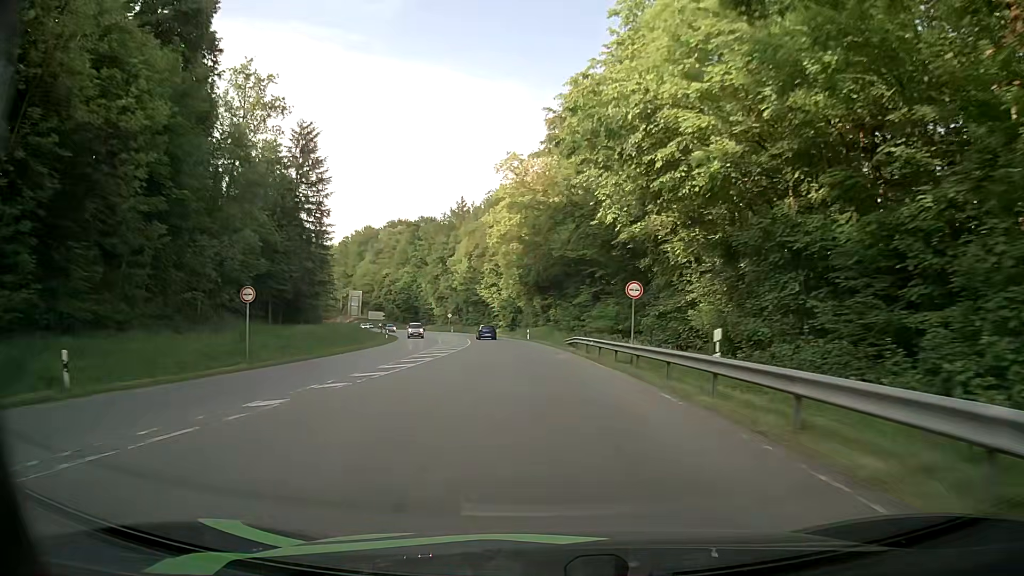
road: secondary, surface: asphalt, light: Day
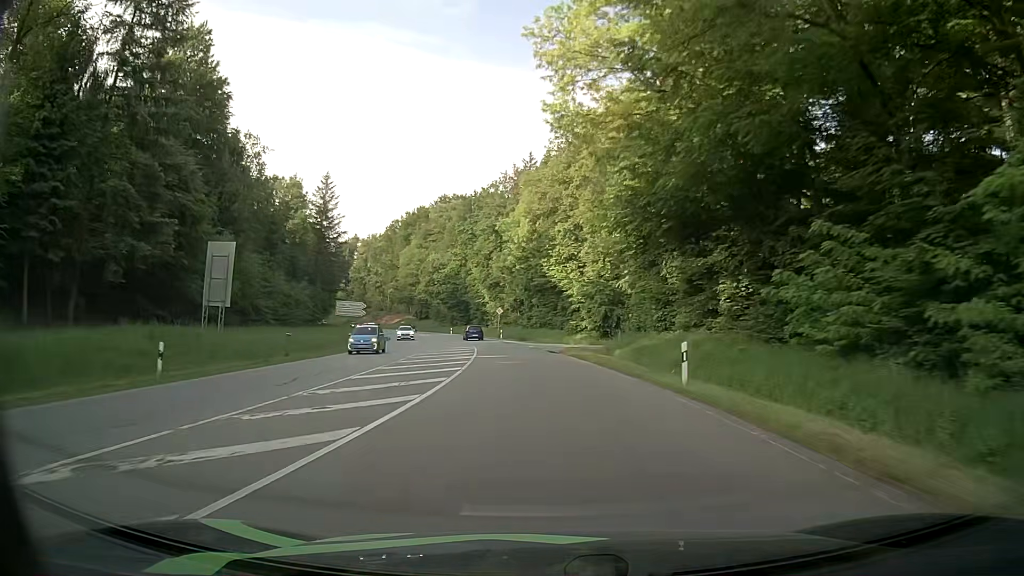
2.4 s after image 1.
(-3.2, +48.4) m; -7°
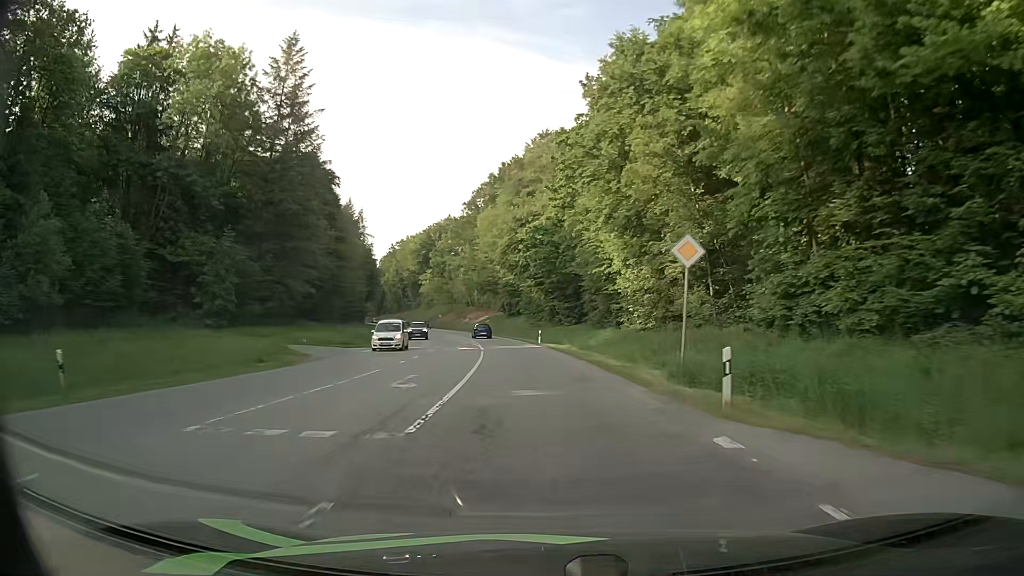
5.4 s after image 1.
(-5.8, +59.1) m; -11°
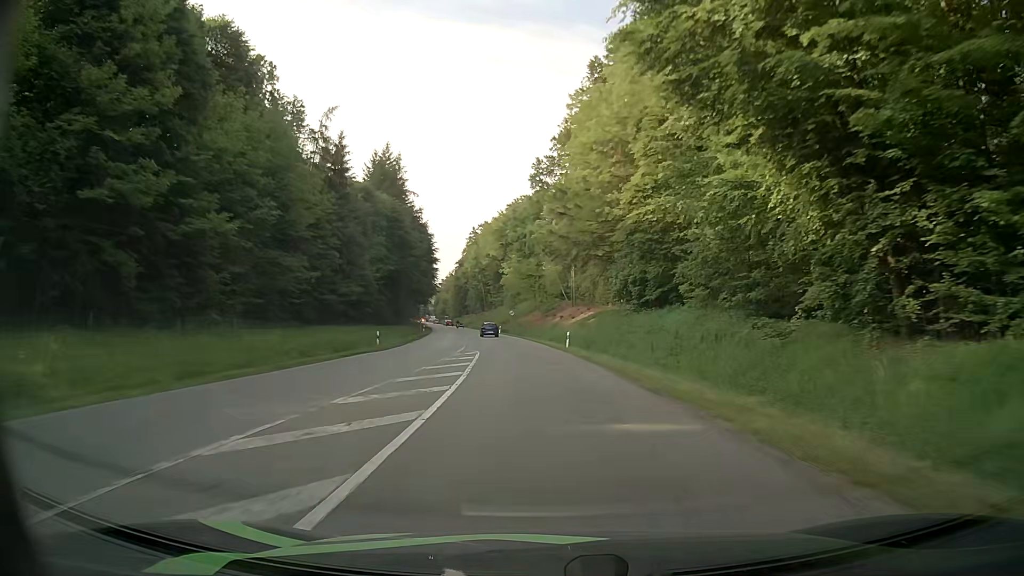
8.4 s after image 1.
(-4.8, +57.6) m; -9°
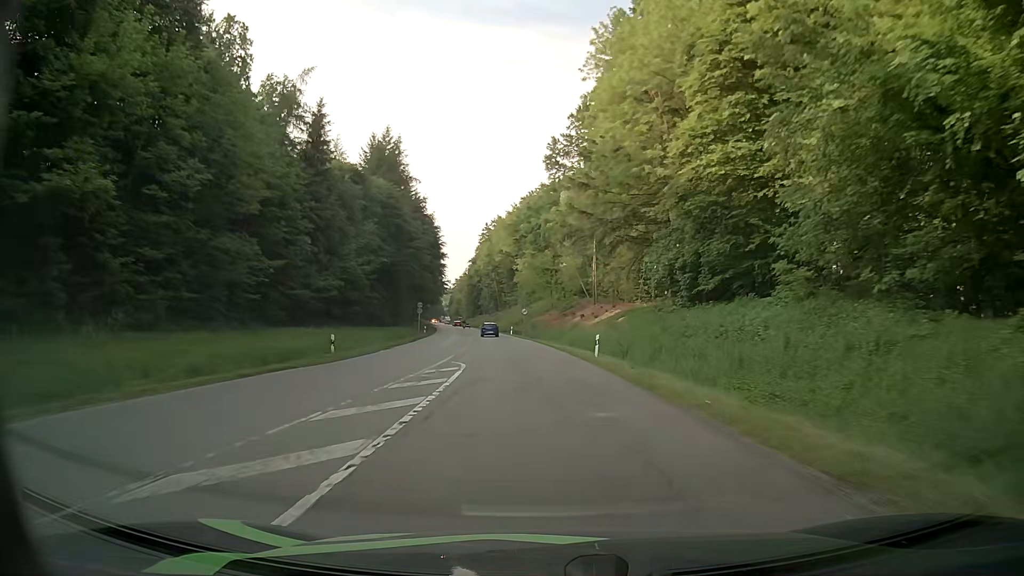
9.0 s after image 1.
(-0.1, +11.6) m; -1°
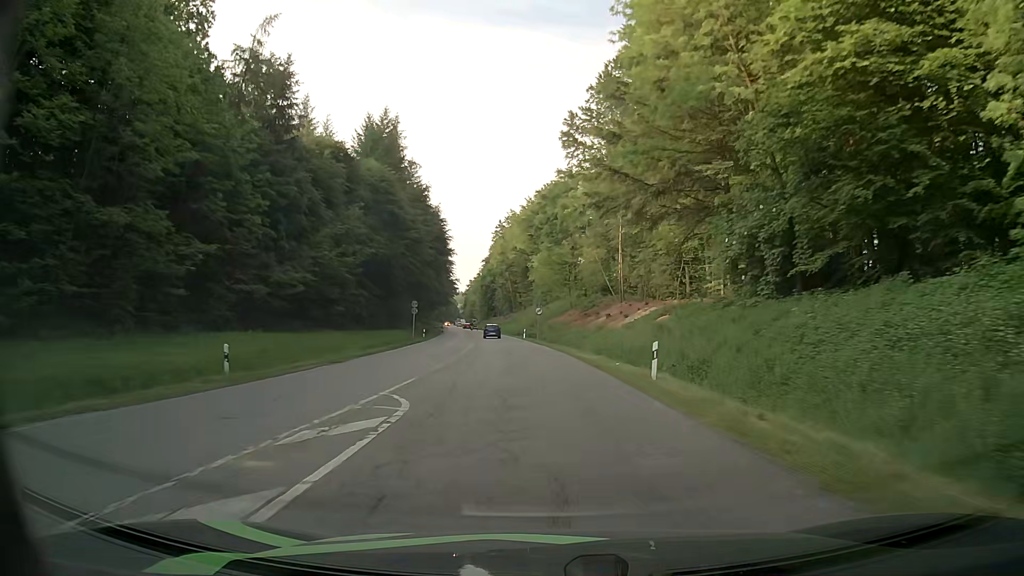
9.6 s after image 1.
(-0.2, +11.6) m; -1°
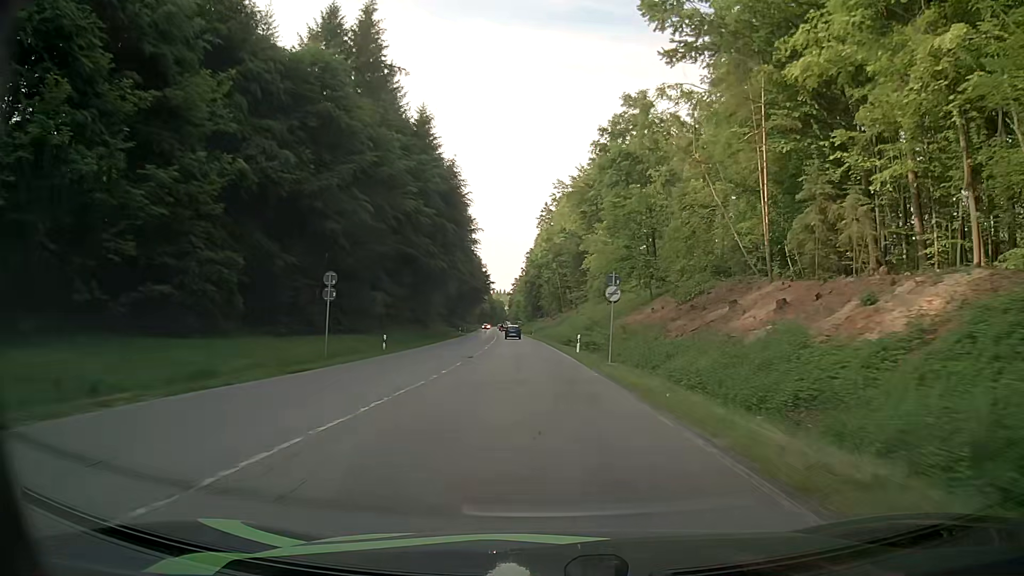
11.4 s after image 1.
(-1.5, +34.9) m; -4°
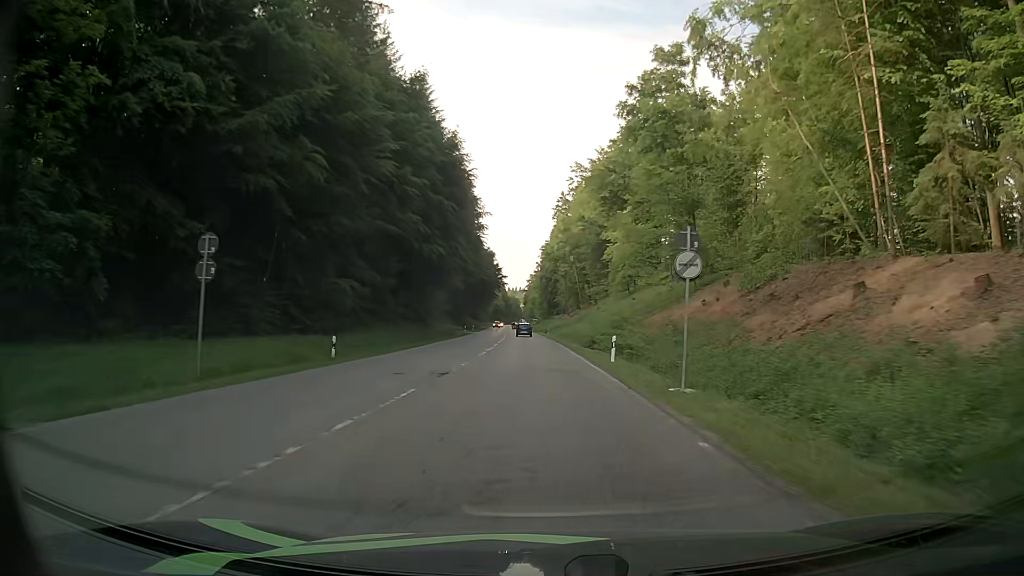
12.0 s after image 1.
(-0.2, +11.7) m; -2°
(0, +10) (0, +20) (-1, +30) (-1, +40) (-1, +50) (-2, +60) (-2, +70) (-3, +80) (-3, +90) (-4, +100) m
